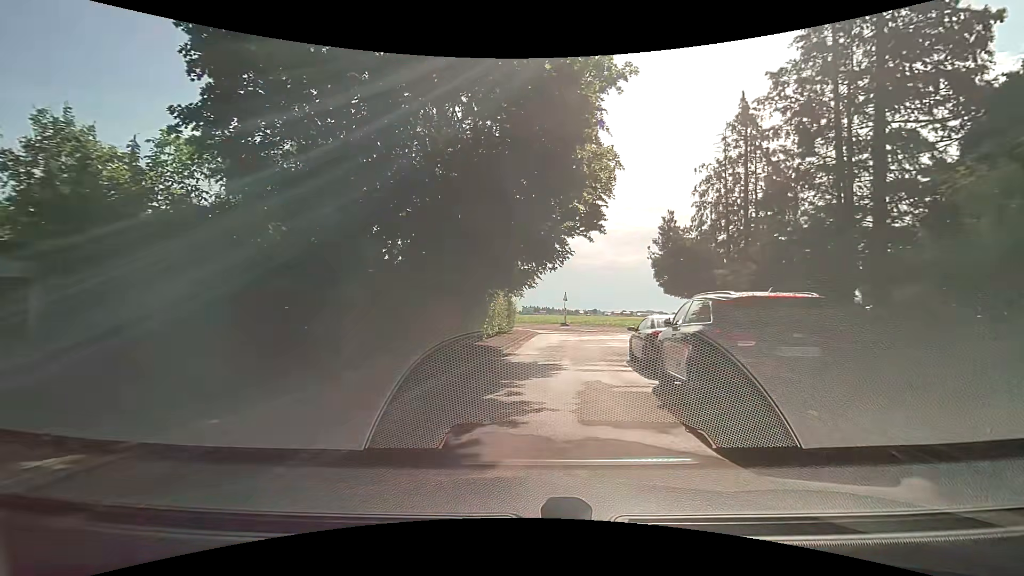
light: Day
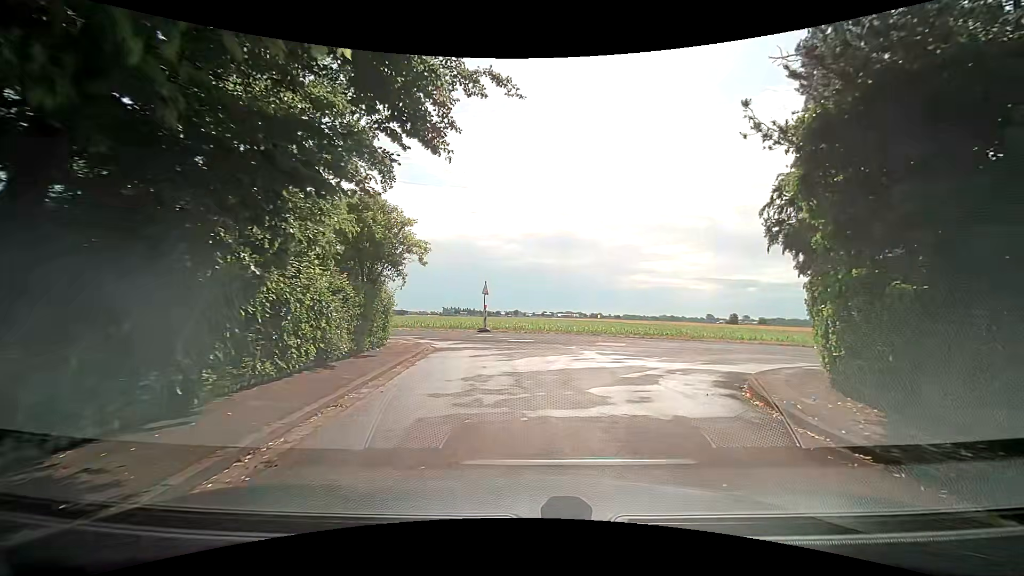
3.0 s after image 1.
(+0.8, +15.0) m; +9°
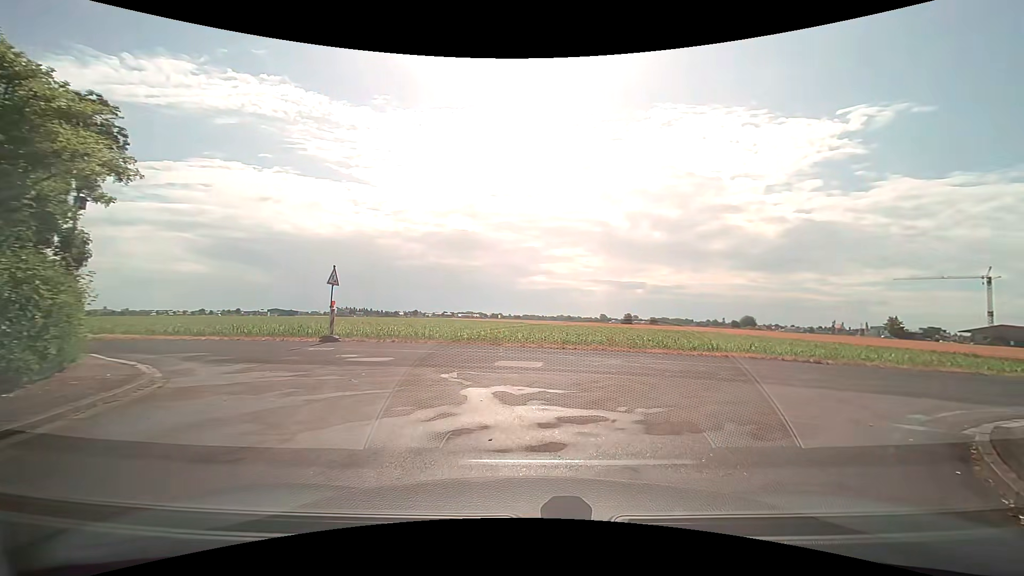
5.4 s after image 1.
(+0.5, +9.0) m; +9°
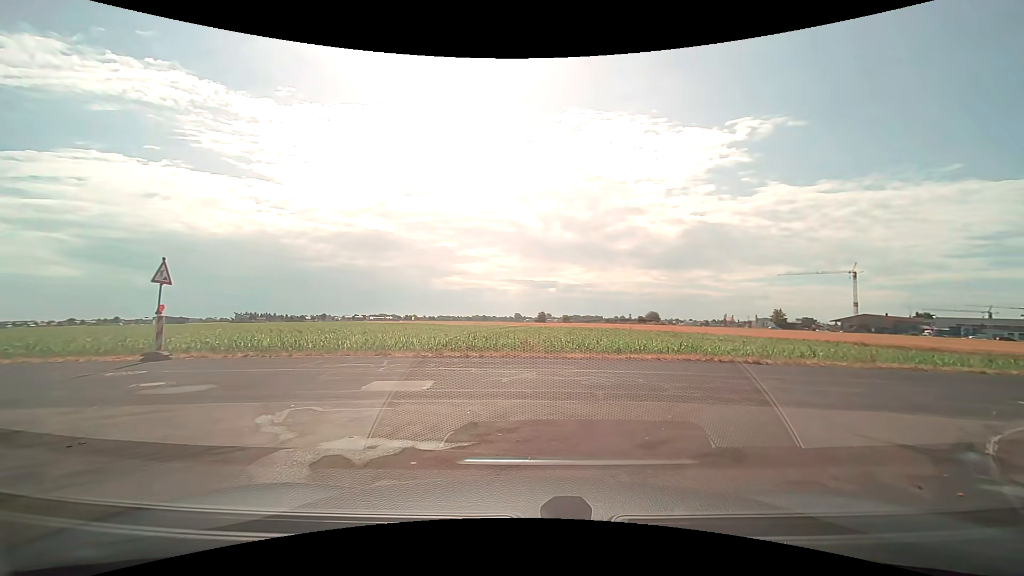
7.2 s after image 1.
(+0.4, +3.5) m; +9°
